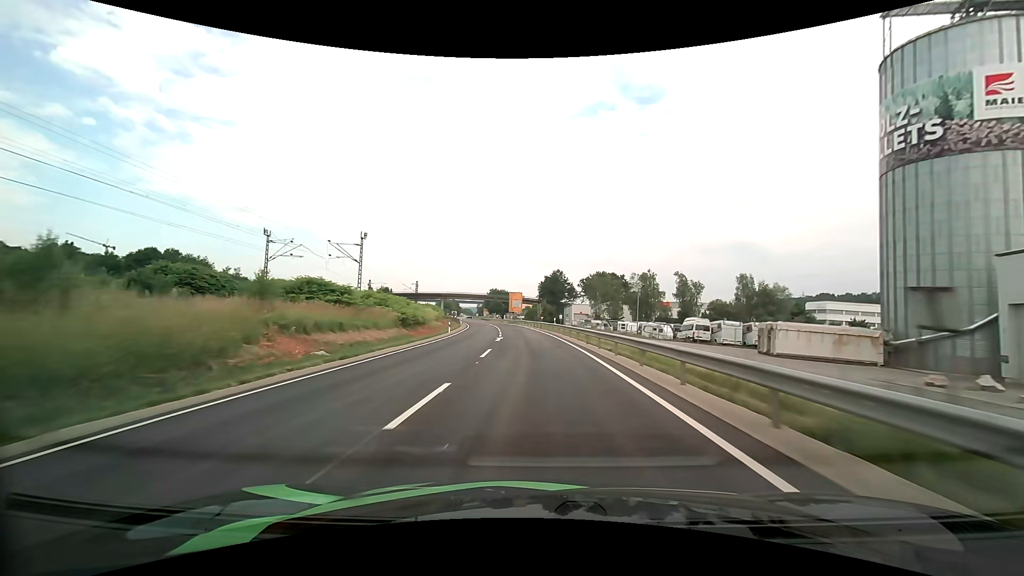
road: primary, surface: asphalt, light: Day
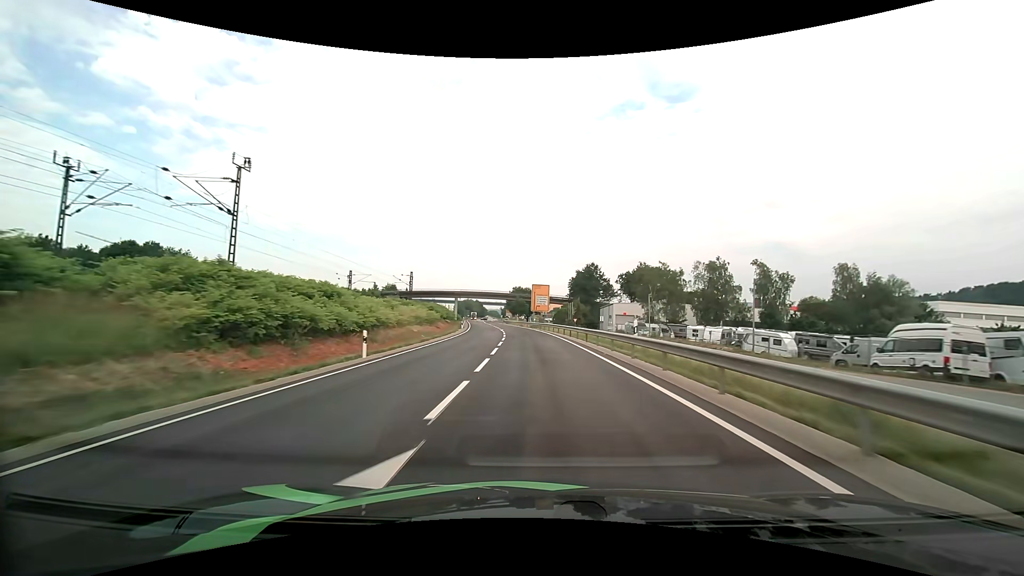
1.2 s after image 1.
(-0.8, +29.2) m; -3°
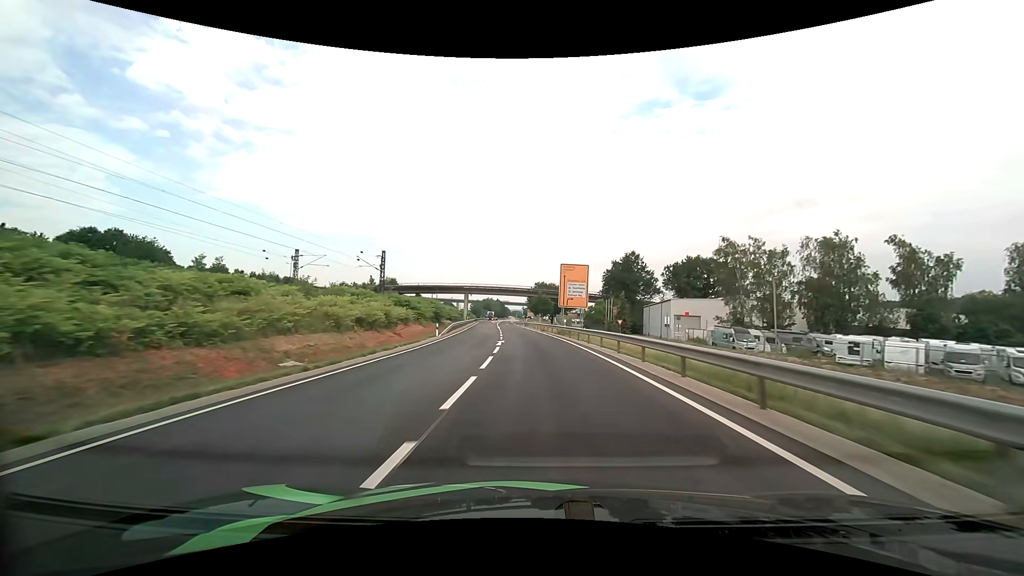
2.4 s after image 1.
(-0.7, +29.4) m; -3°
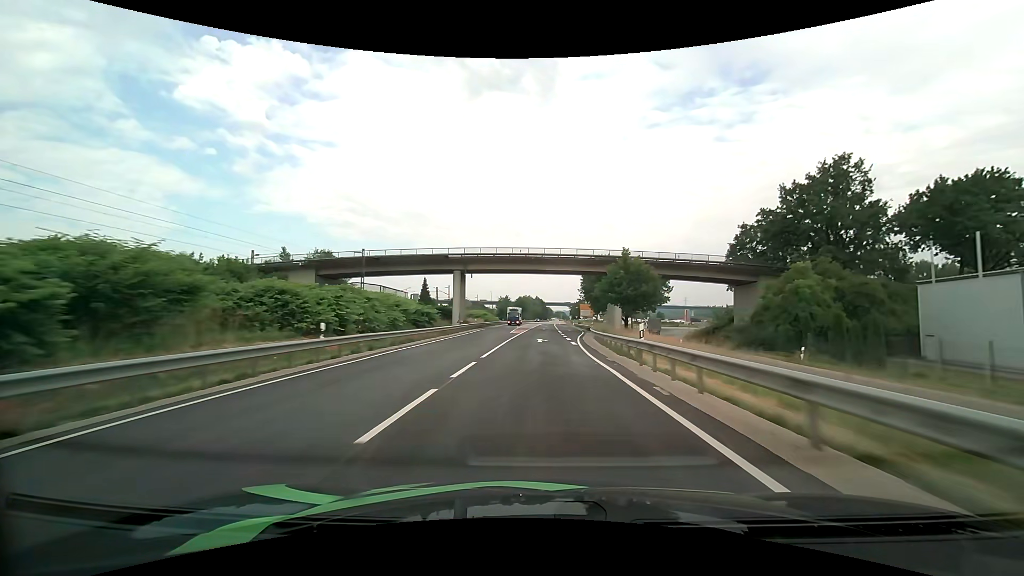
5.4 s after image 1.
(-4.1, +74.3) m; -5°
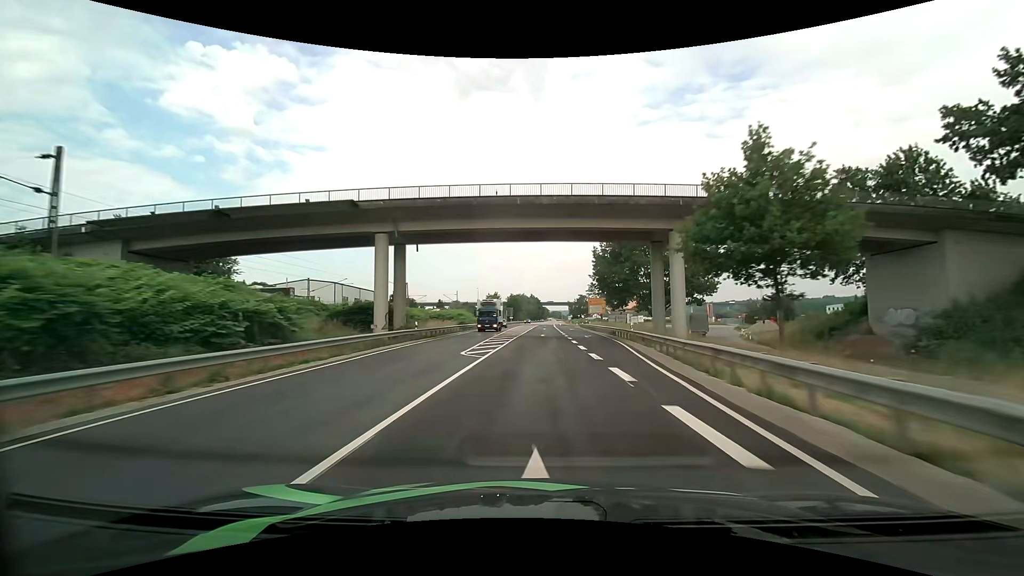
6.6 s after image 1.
(+0.1, +30.2) m; +1°
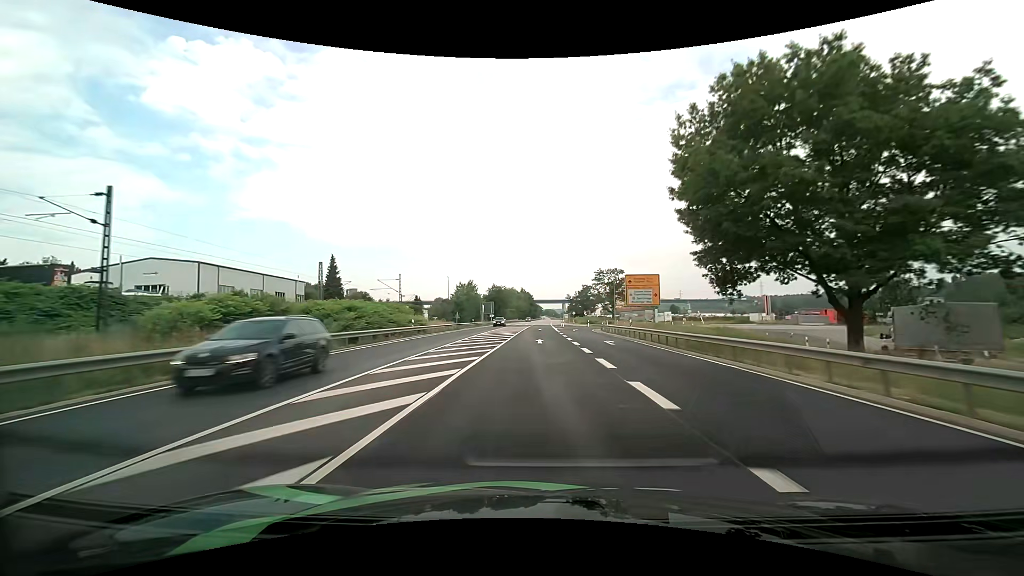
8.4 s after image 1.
(+0.3, +45.5) m; +1°
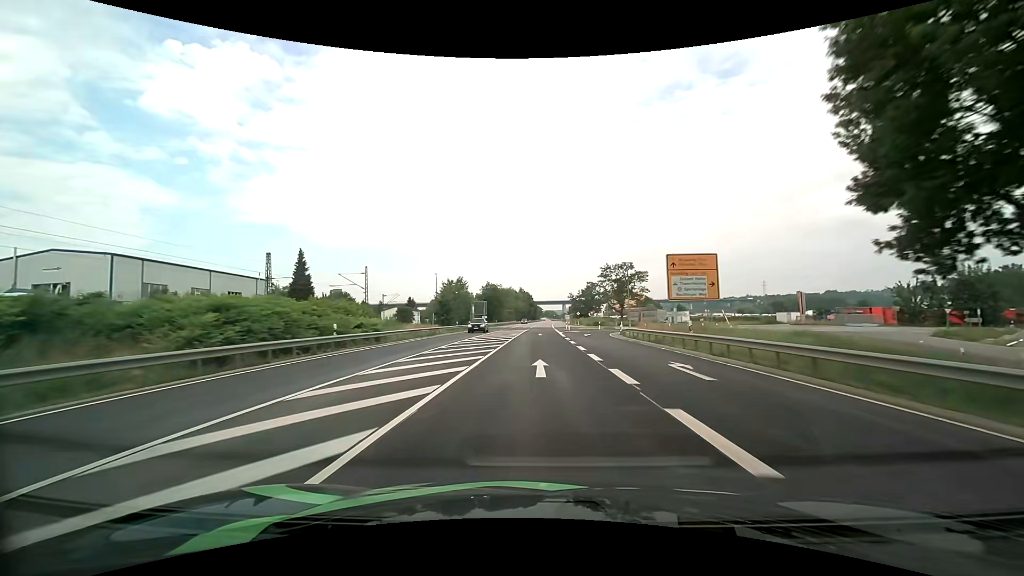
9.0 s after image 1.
(0.0, +15.2) m; 0°
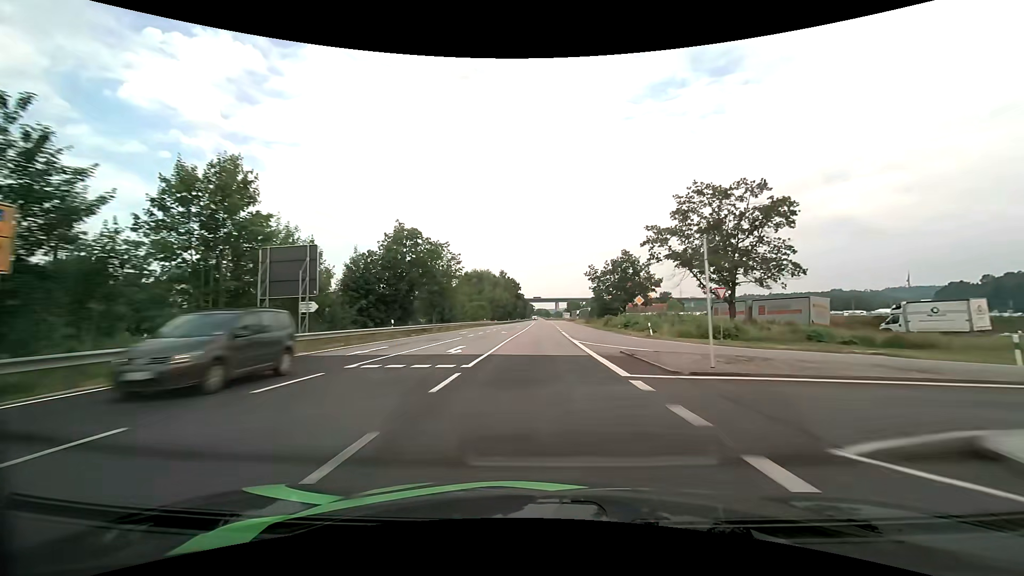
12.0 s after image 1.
(+0.2, +75.8) m; +1°
(0, +10) (0, +20) (0, +30) (0, +40) (0, +50) (0, +60) (0, +70) (0, +80) (+1, +90) (+1, +100) m
